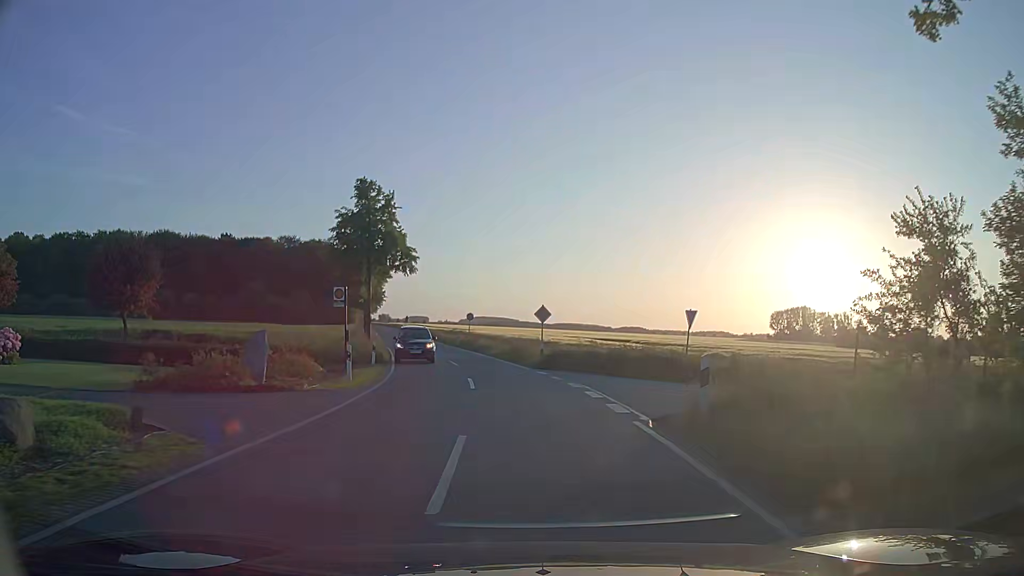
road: tertiary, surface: asphalt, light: Day
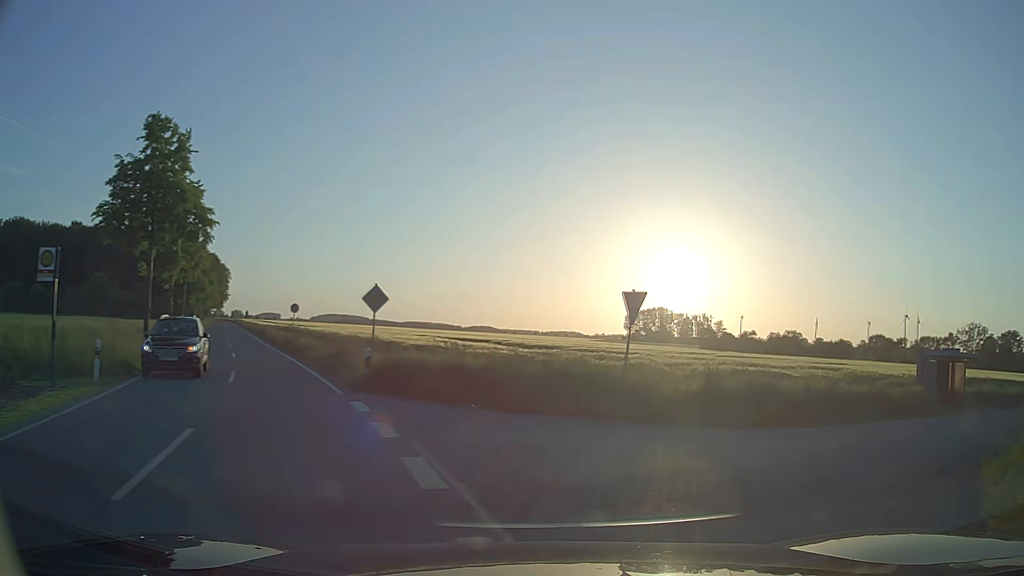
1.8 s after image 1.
(+0.2, +11.8) m; +11°
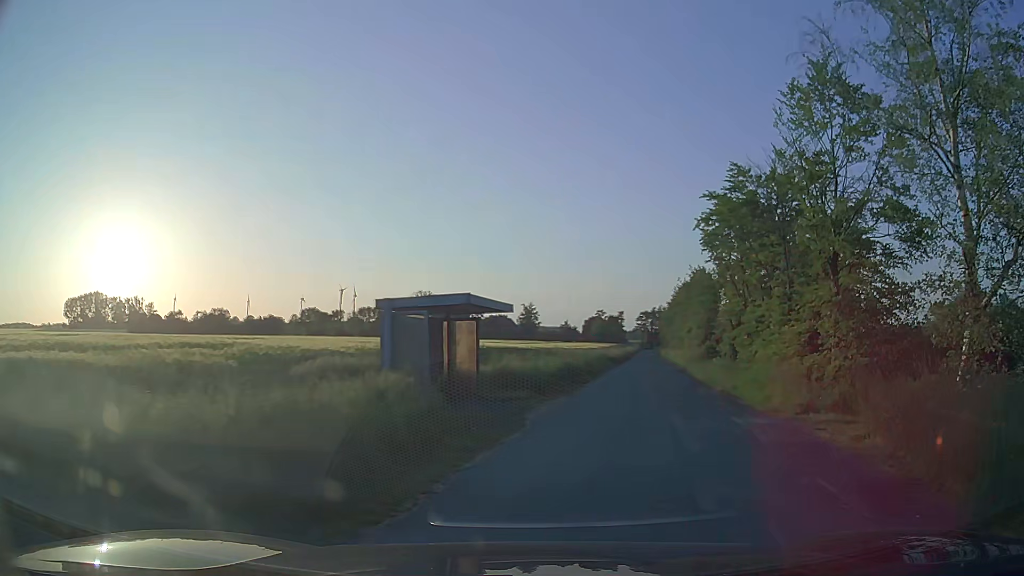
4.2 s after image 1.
(+6.7, +14.0) m; +48°
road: unclassified
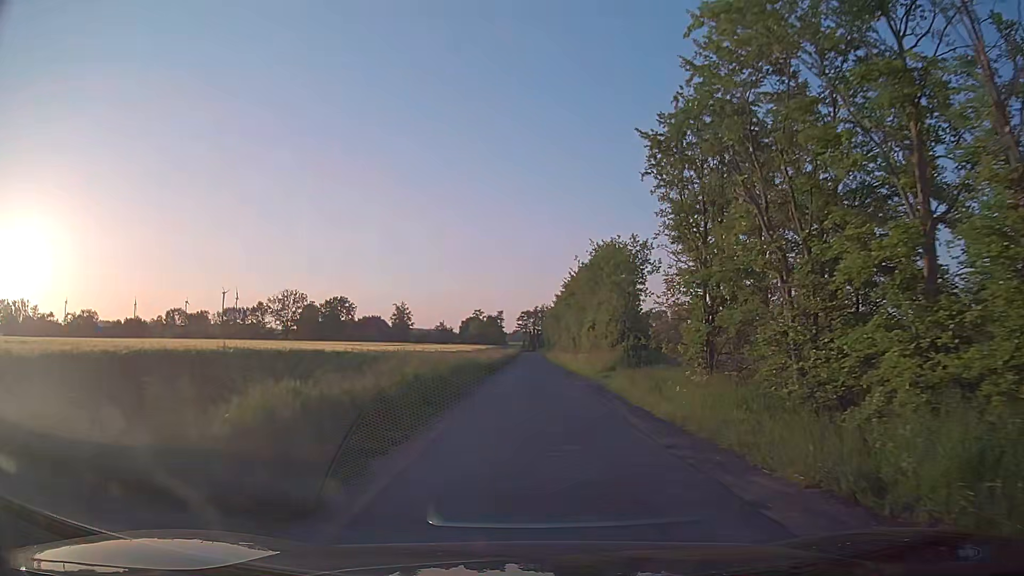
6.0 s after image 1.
(+2.6, +16.8) m; +12°
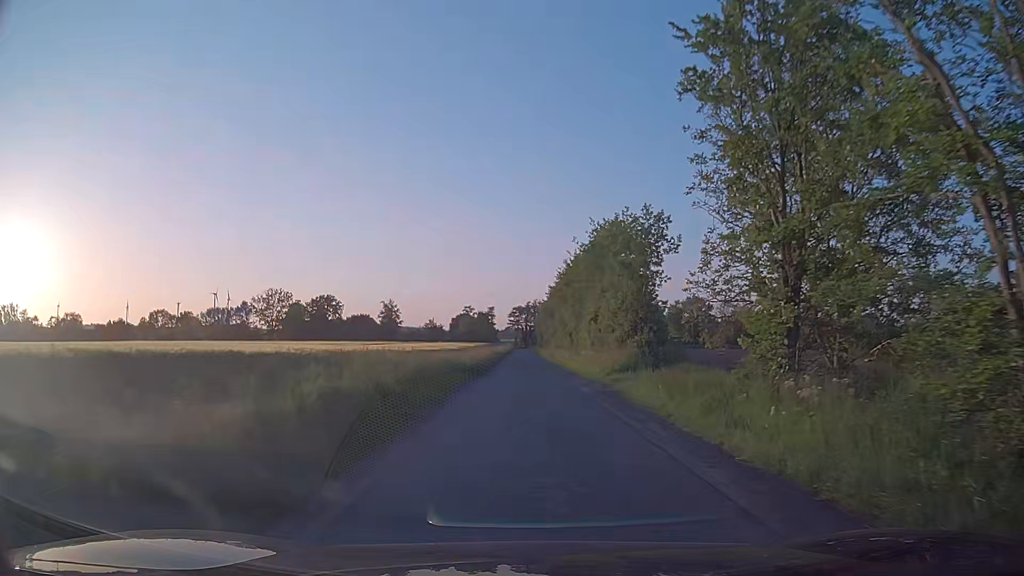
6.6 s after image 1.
(0.0, +6.8) m; 0°
